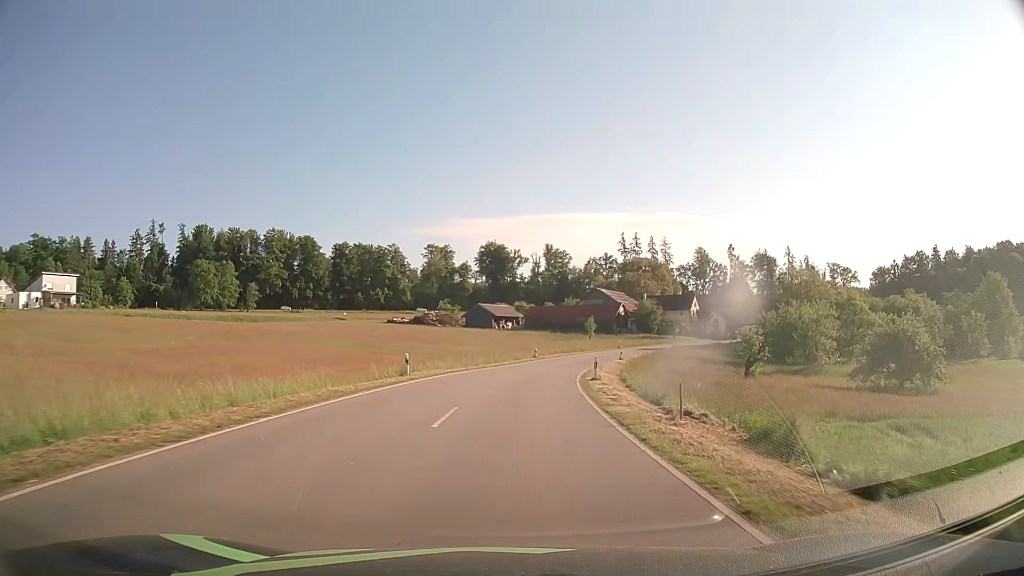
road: tertiary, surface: asphalt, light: Day
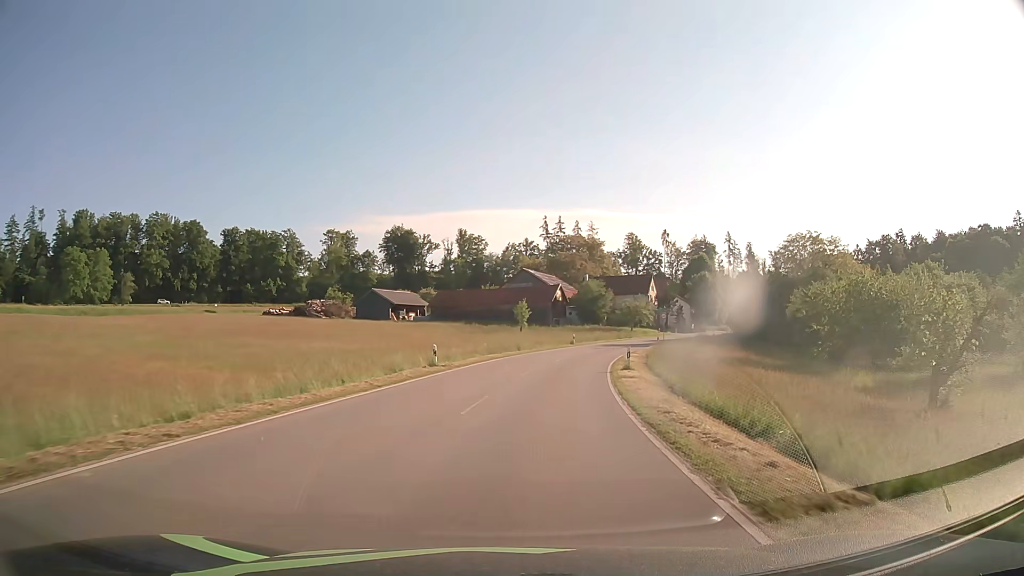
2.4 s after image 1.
(+1.8, +34.9) m; +7°
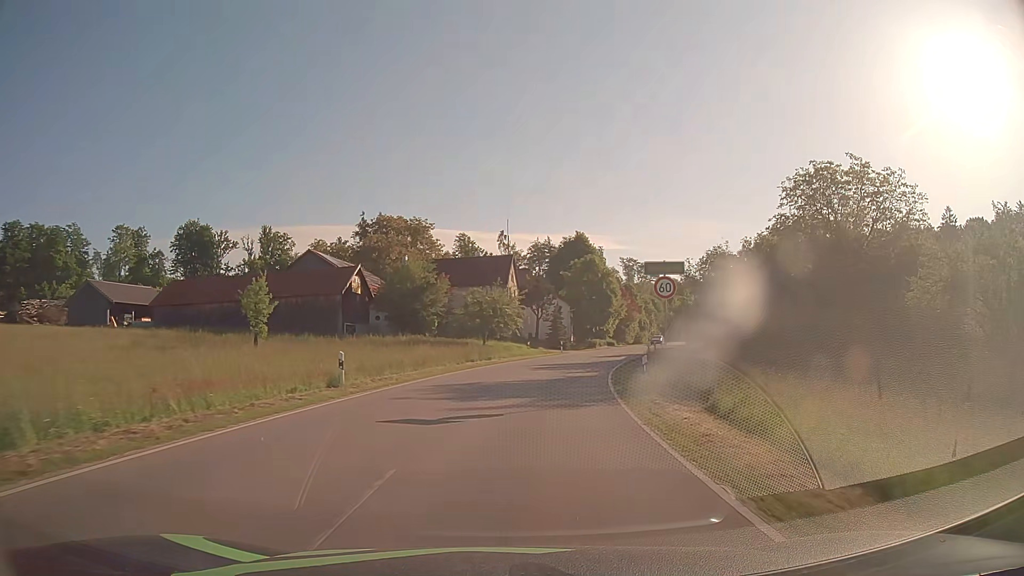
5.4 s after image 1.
(+5.6, +44.7) m; +15°
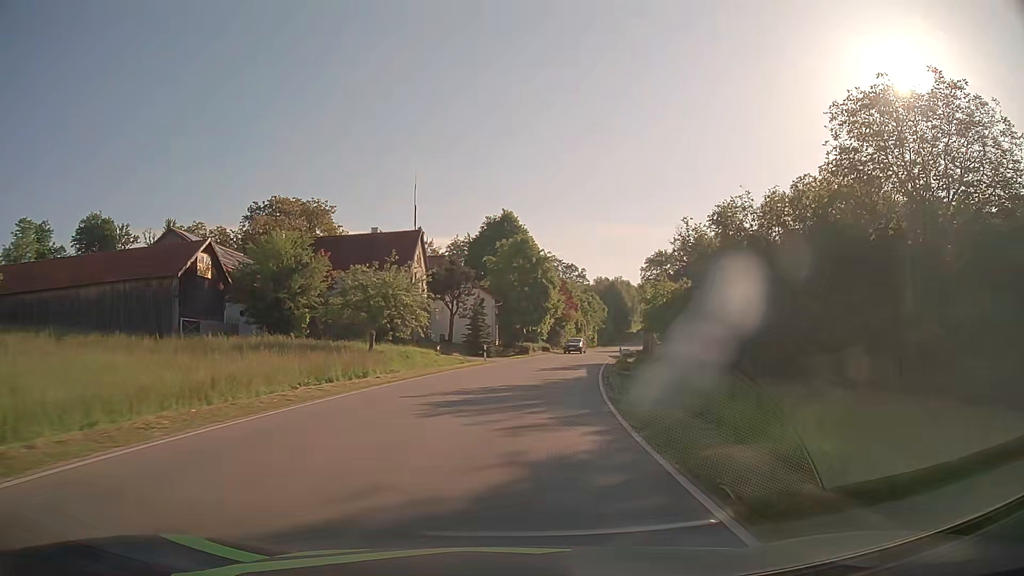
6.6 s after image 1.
(+1.1, +18.0) m; +7°
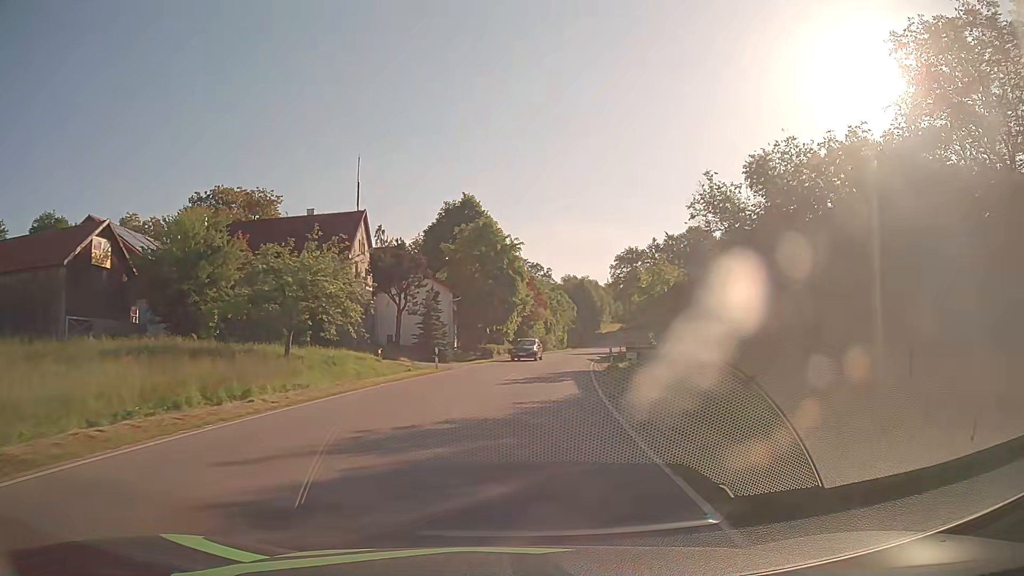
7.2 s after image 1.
(+0.3, +9.0) m; +3°
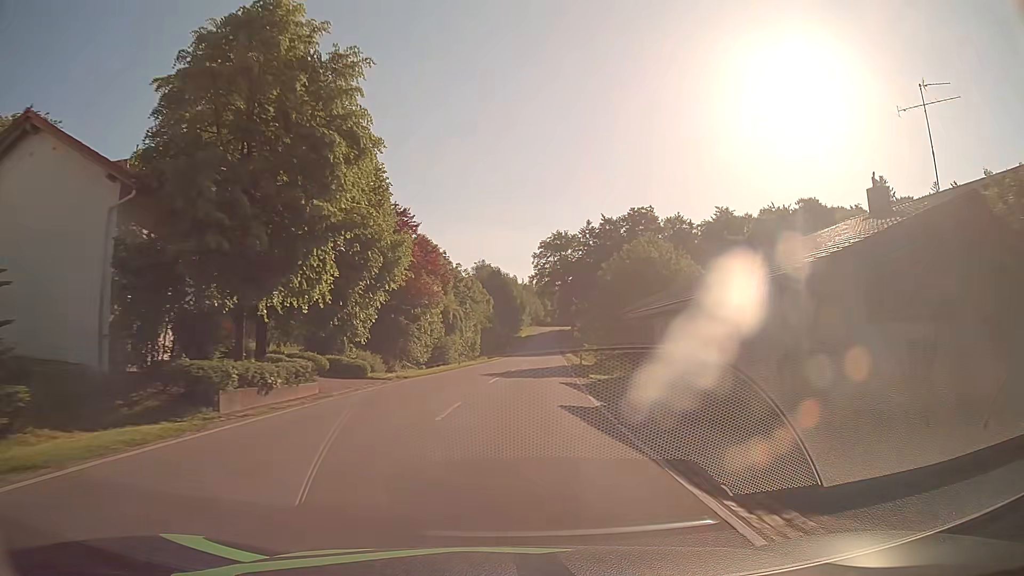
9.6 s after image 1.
(+2.7, +36.1) m; +8°
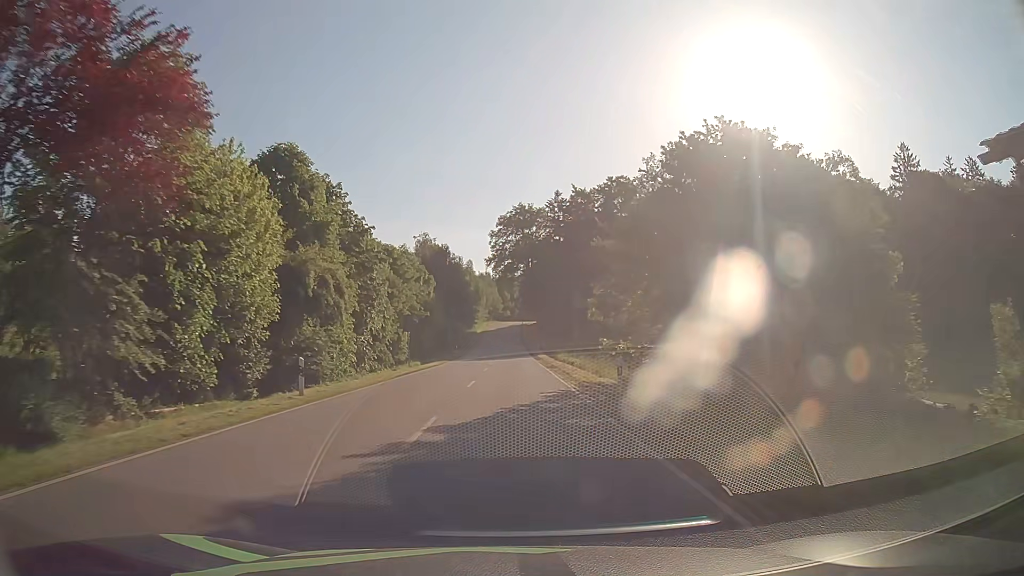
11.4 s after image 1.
(+1.0, +27.3) m; +4°
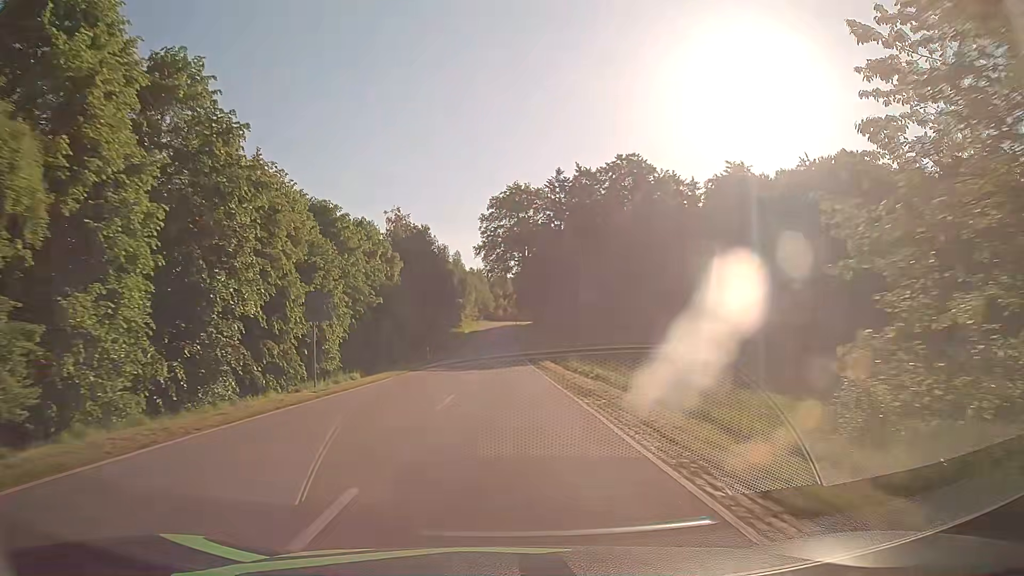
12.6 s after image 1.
(+0.1, +18.3) m; +1°
(0, +10) (0, +20) (0, +30) (0, +40) (0, +50) (0, +60) (0, +70) (0, +80) (-1, +90) (-1, +100) m
